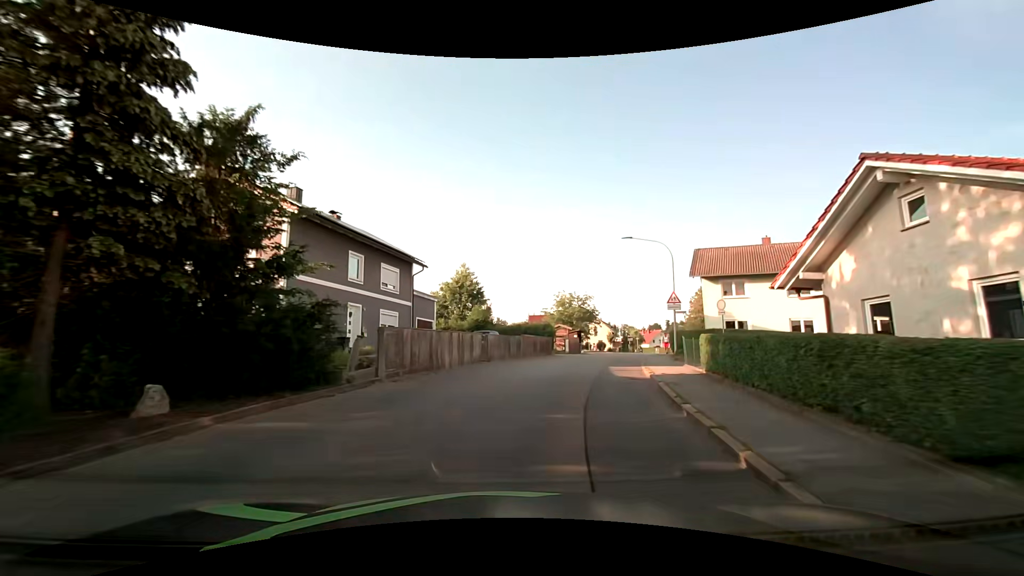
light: Day
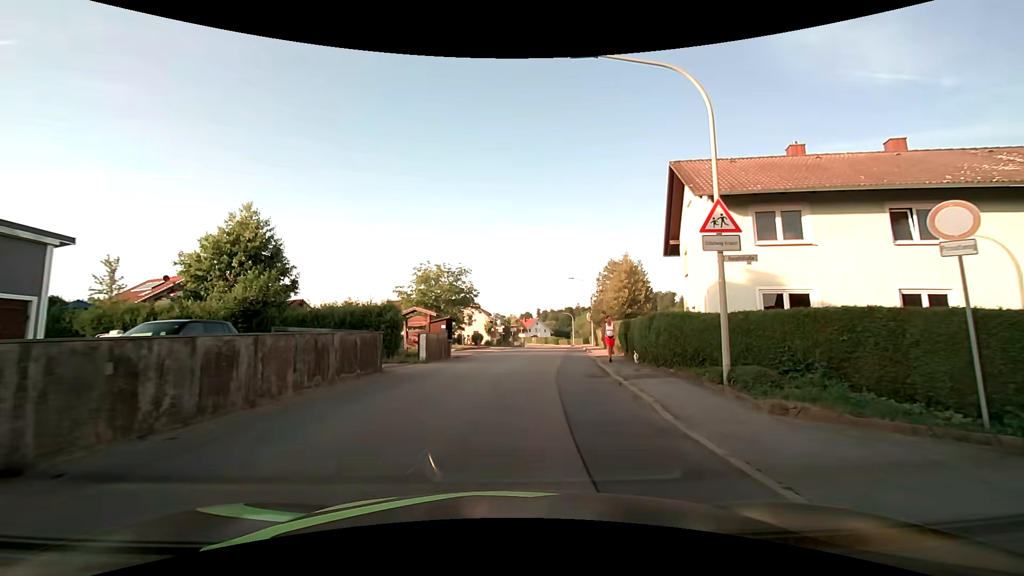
(+2.5, +20.2) m; +15°
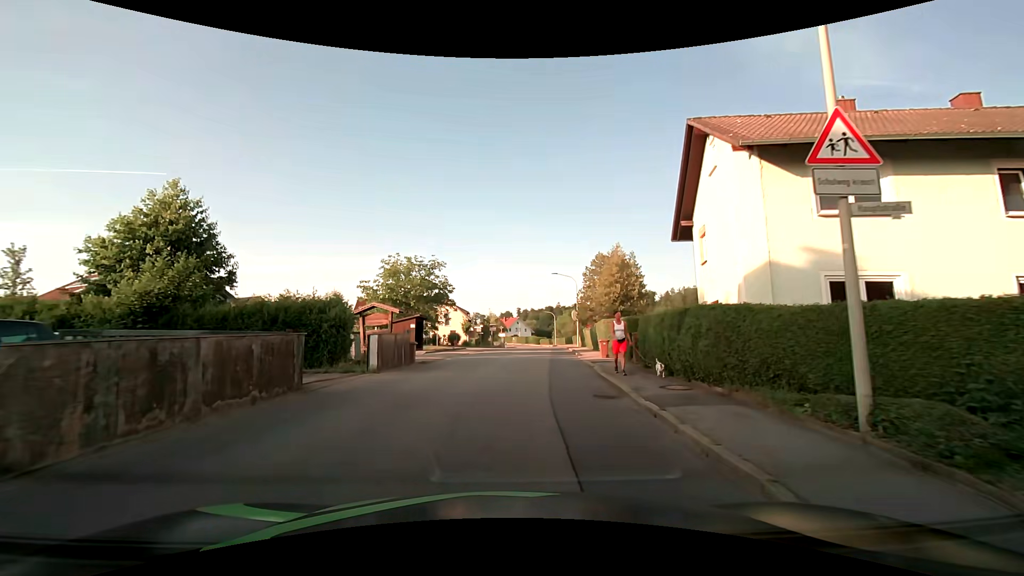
(+0.1, +4.4) m; +2°
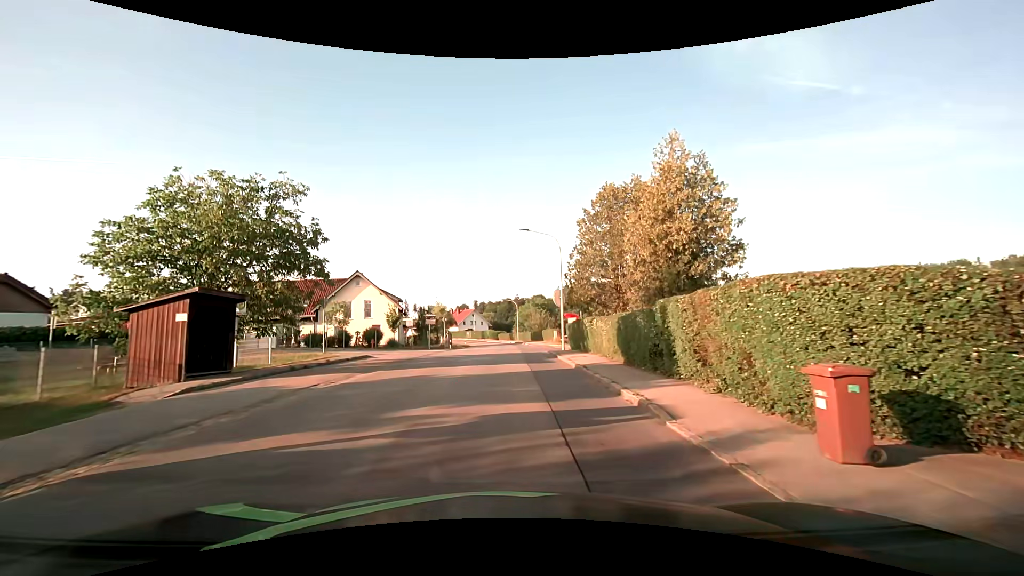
(+0.9, +20.9) m; +5°
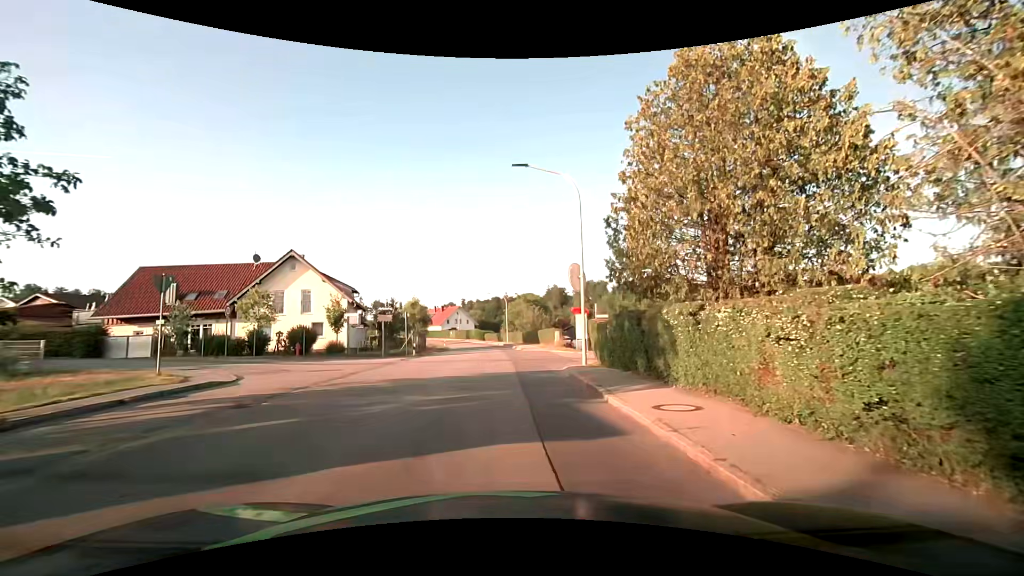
(+0.2, +12.9) m; +2°
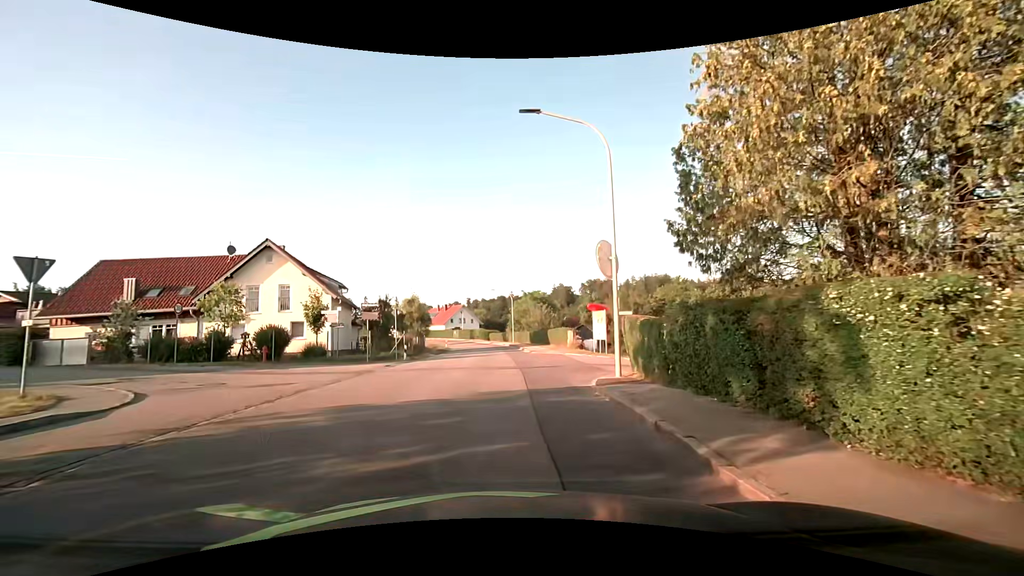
(-0.1, +4.9) m; -1°
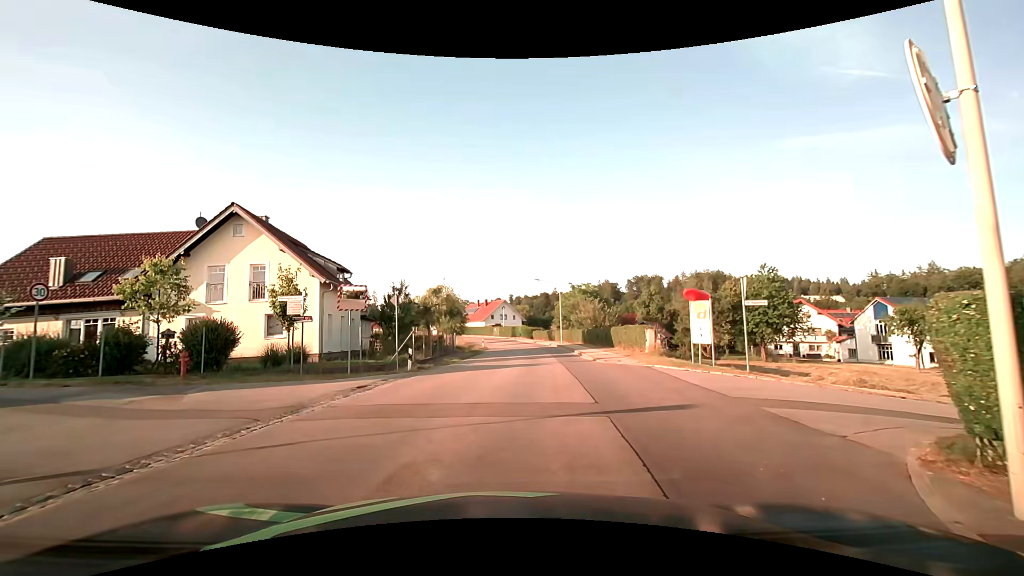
(-0.3, +10.1) m; -4°
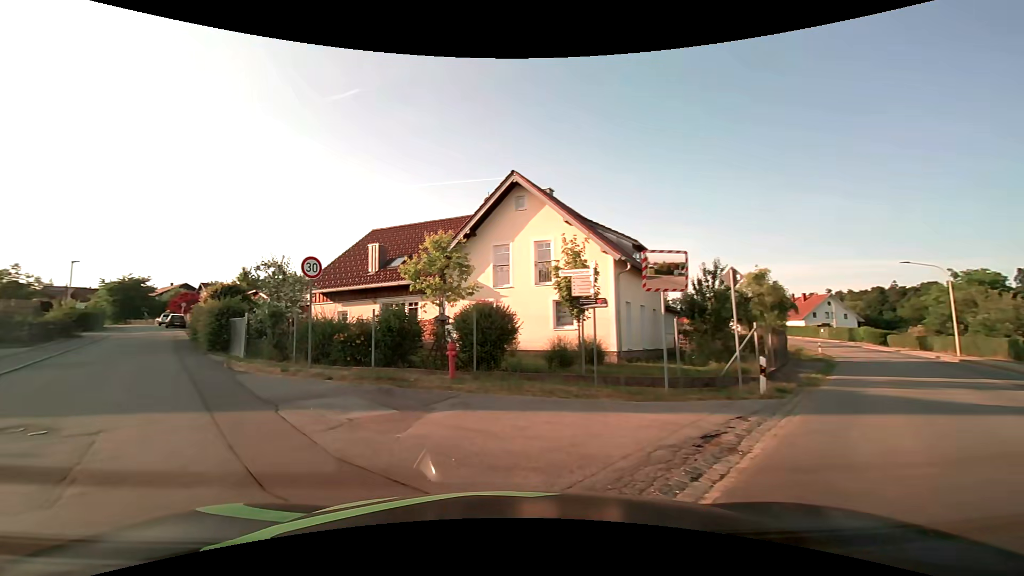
(-1.6, +7.0) m; -32°
(-4, +9) (-10, +17) (-16, +25) (-22, +33) (-28, +41) (-35, +48) (-41, +56) (-47, +64) (-53, +72) (-60, +80) m
